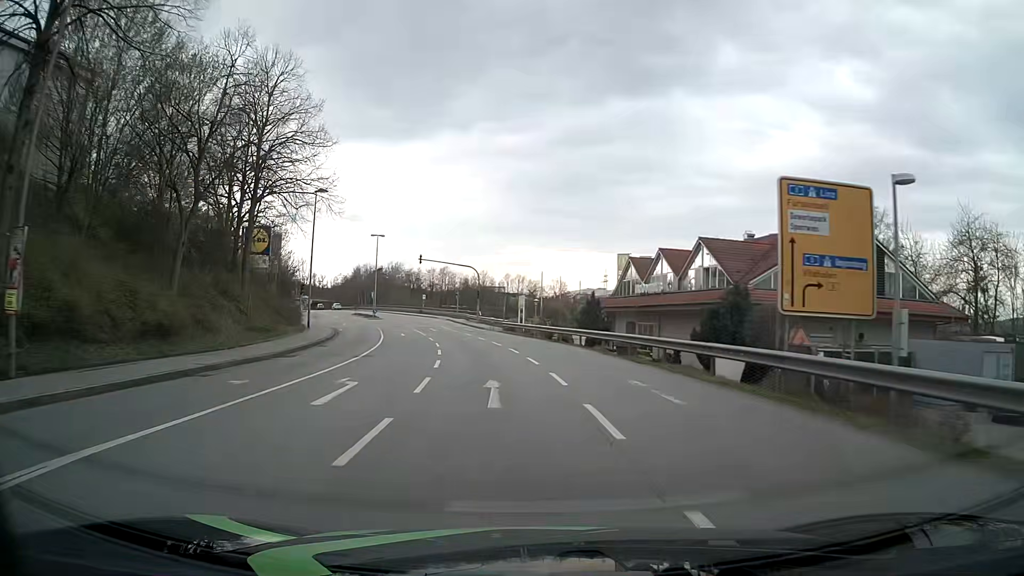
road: tertiary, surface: asphalt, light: Day
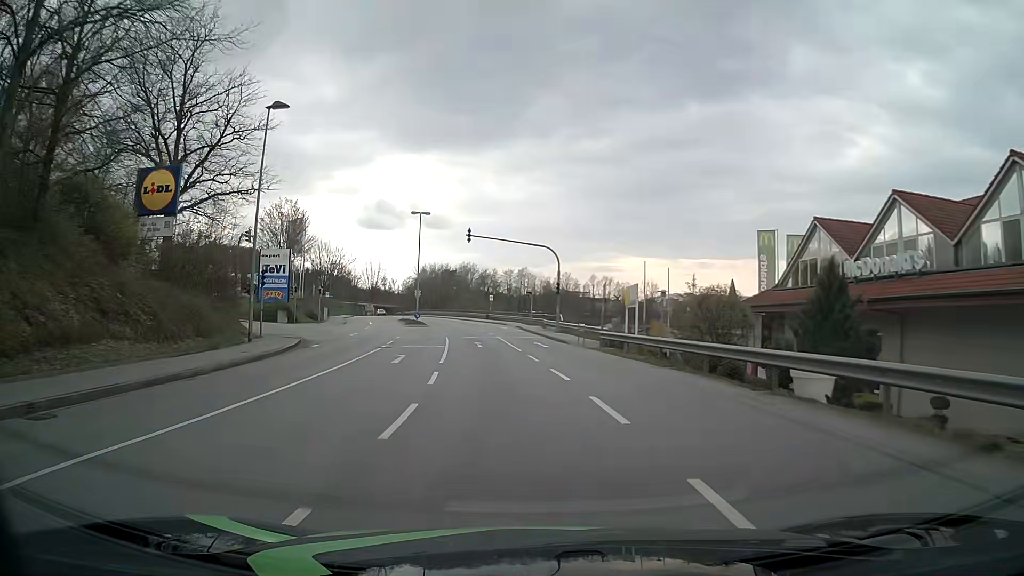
(-1.4, +22.6) m; -7°
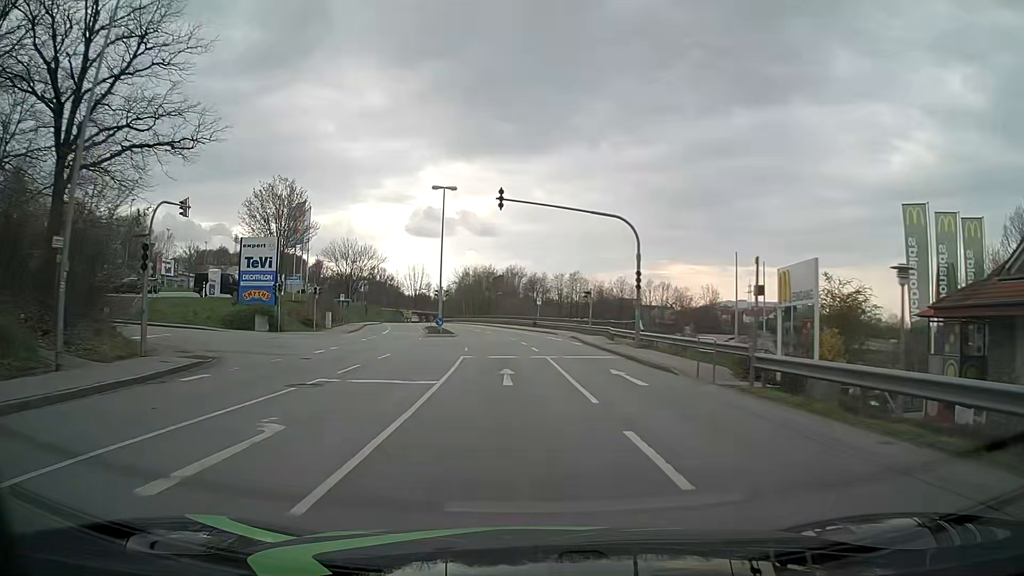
(-0.5, +15.1) m; -4°
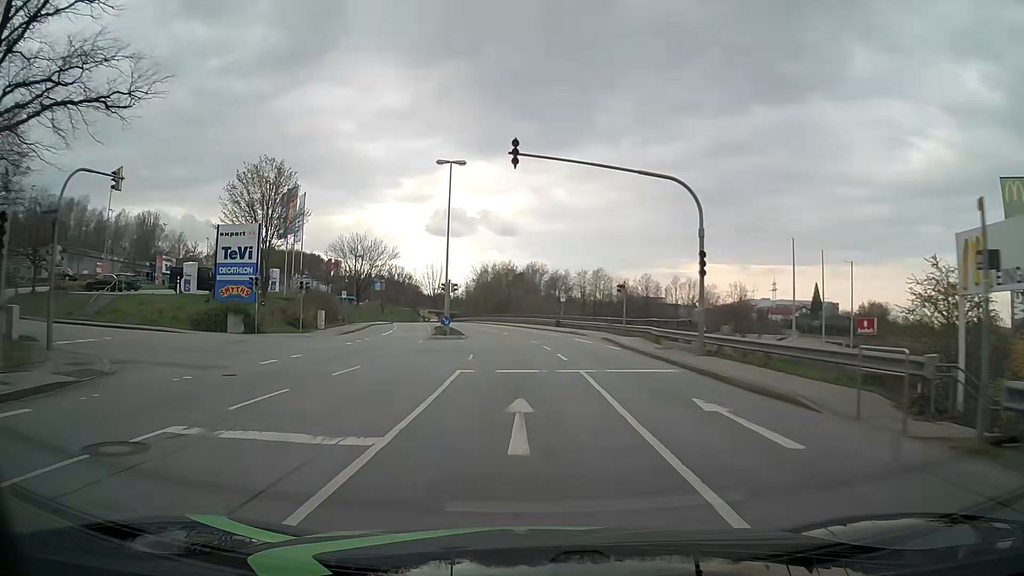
(-0.1, +7.6) m; -2°
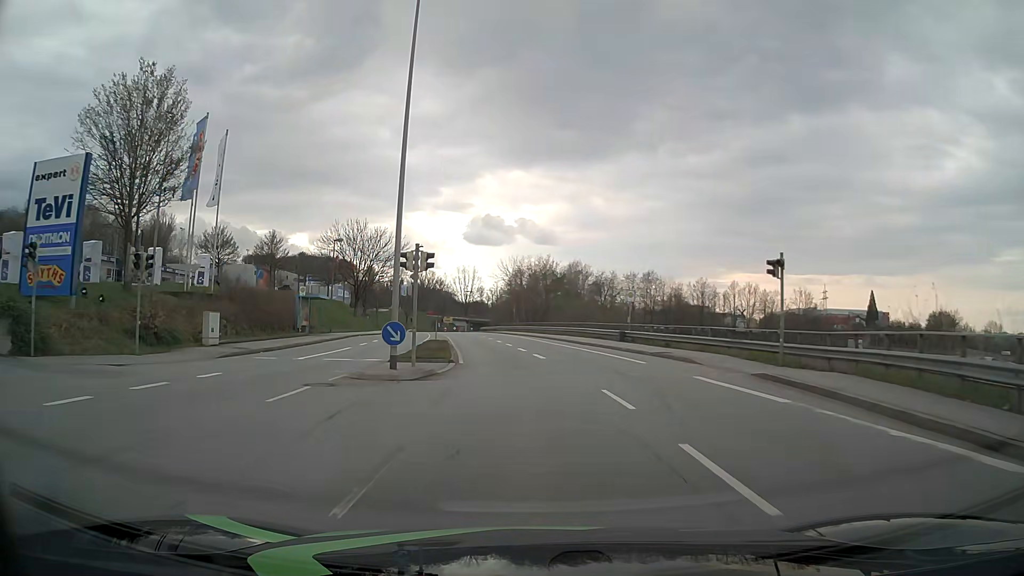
(-0.5, +22.6) m; -3°
